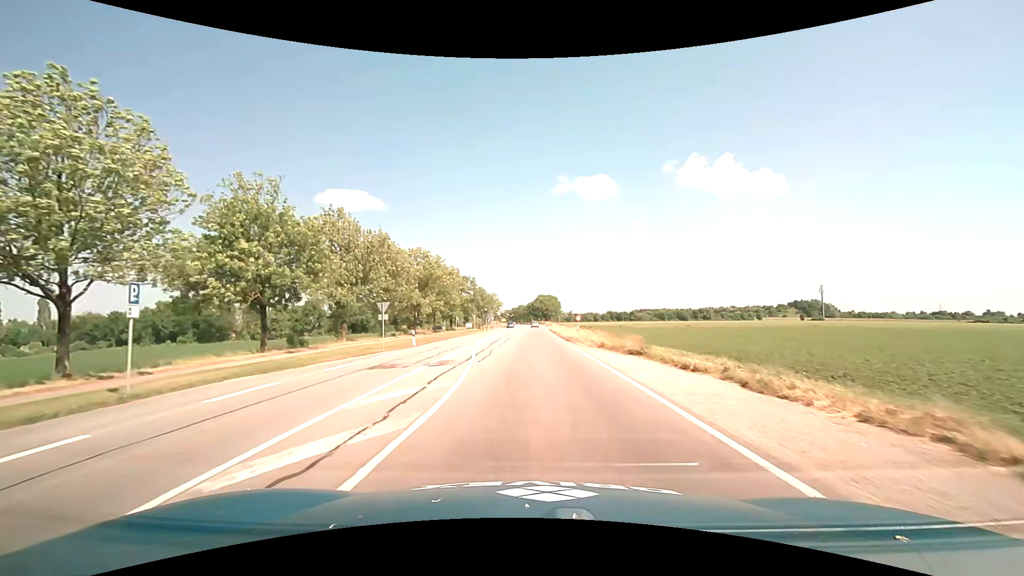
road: secondary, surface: asphalt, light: Day
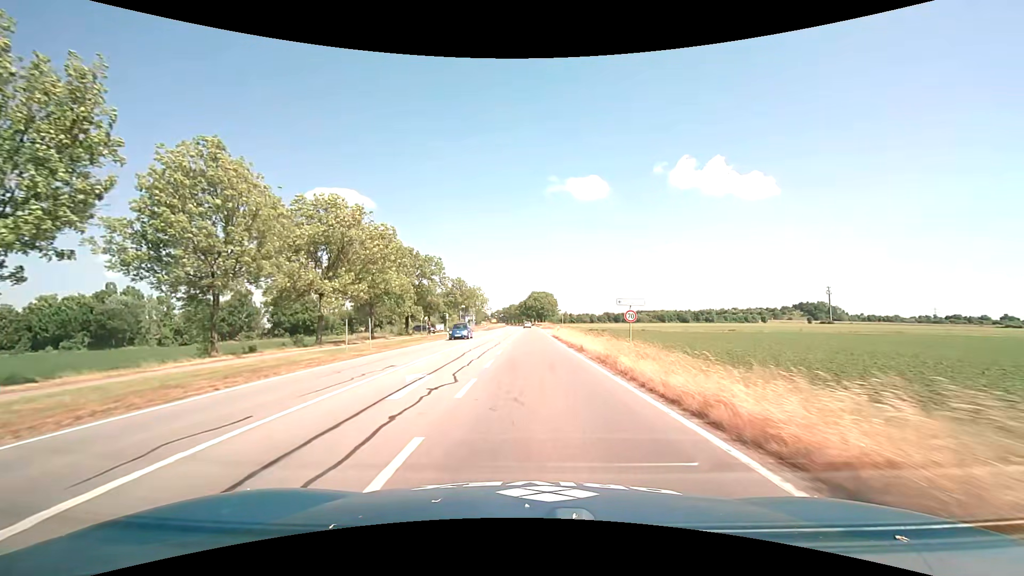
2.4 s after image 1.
(+0.1, +32.2) m; +1°
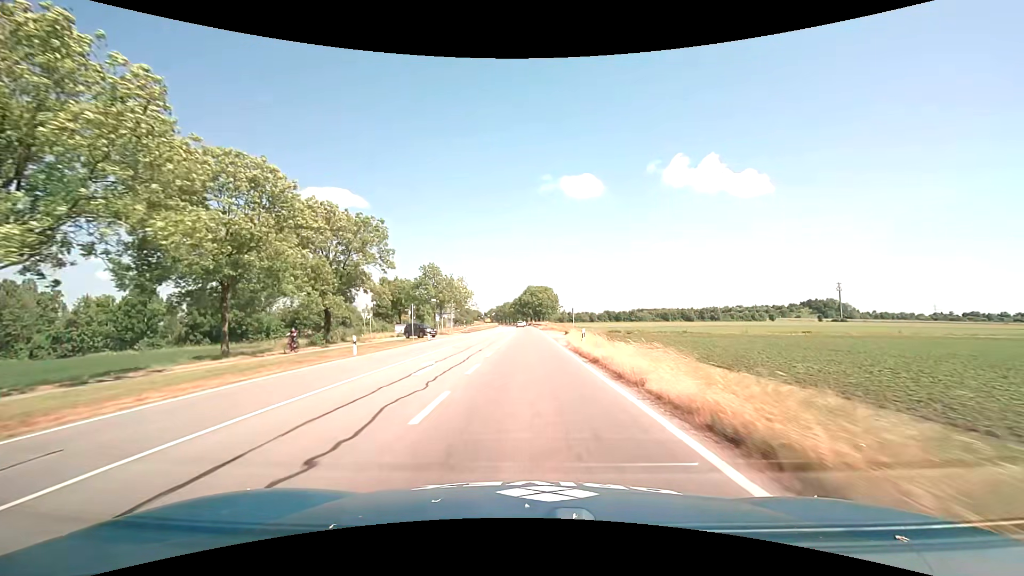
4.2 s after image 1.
(+0.2, +26.8) m; 0°
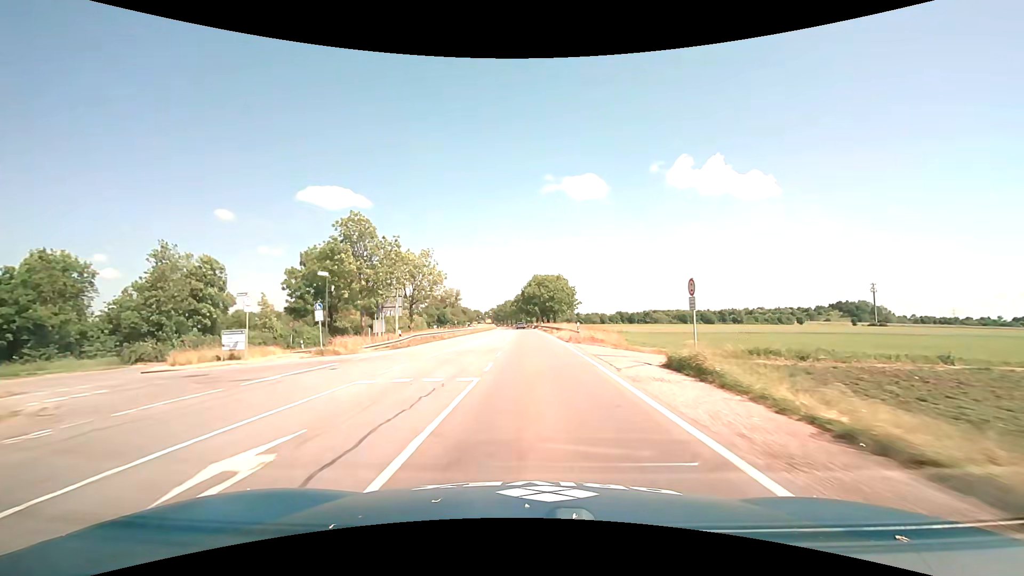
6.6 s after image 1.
(-0.1, +40.0) m; 0°
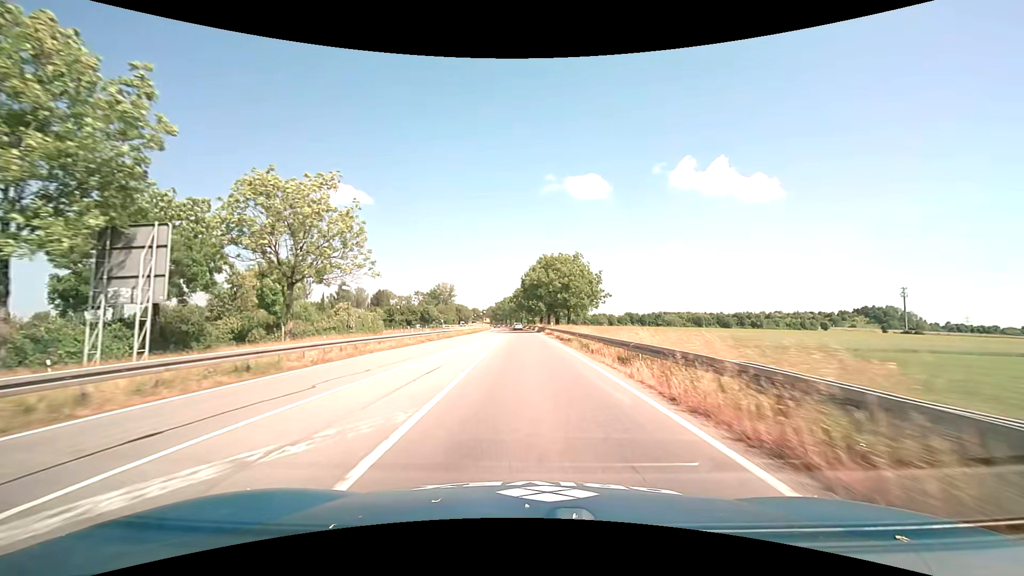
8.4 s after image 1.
(0.0, +32.4) m; 0°
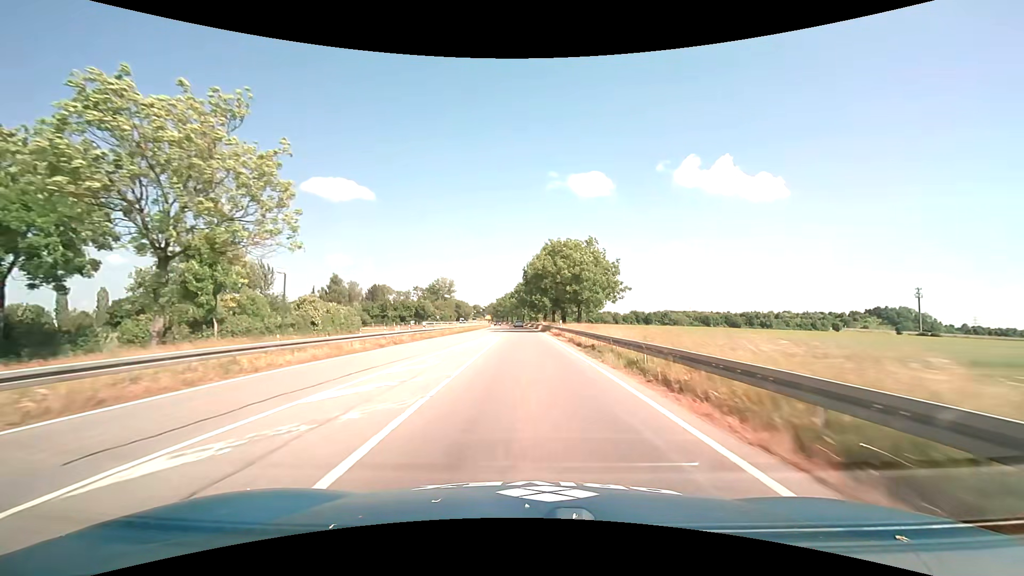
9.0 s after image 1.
(0.0, +11.0) m; 0°
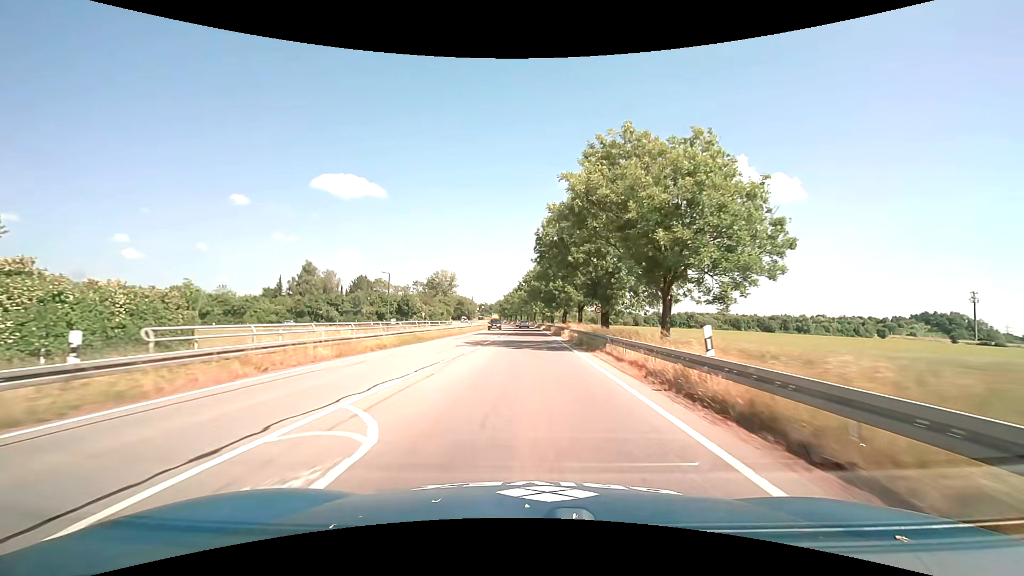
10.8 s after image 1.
(-0.4, +32.6) m; -1°
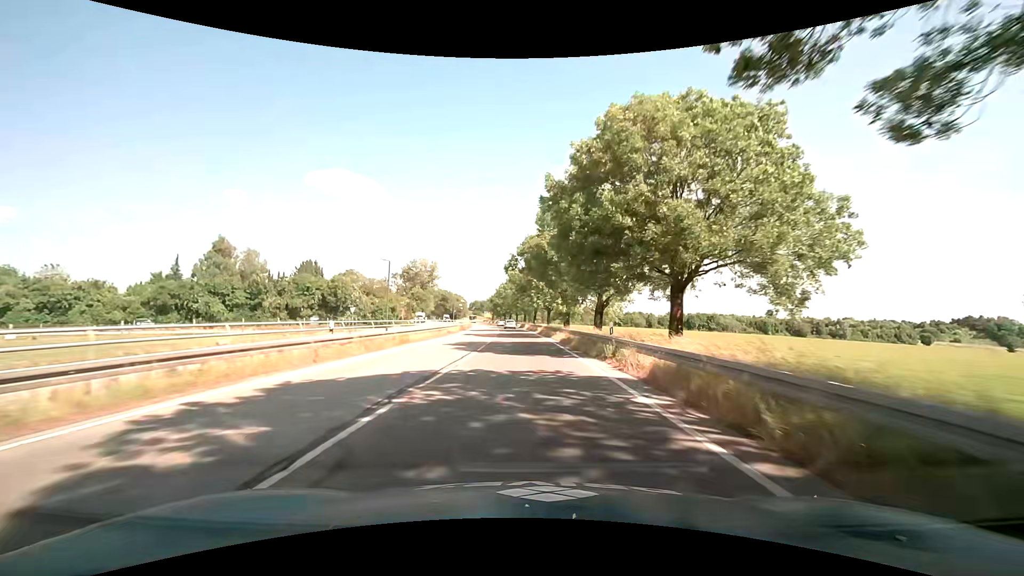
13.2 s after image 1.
(-0.1, +42.4) m; 0°
